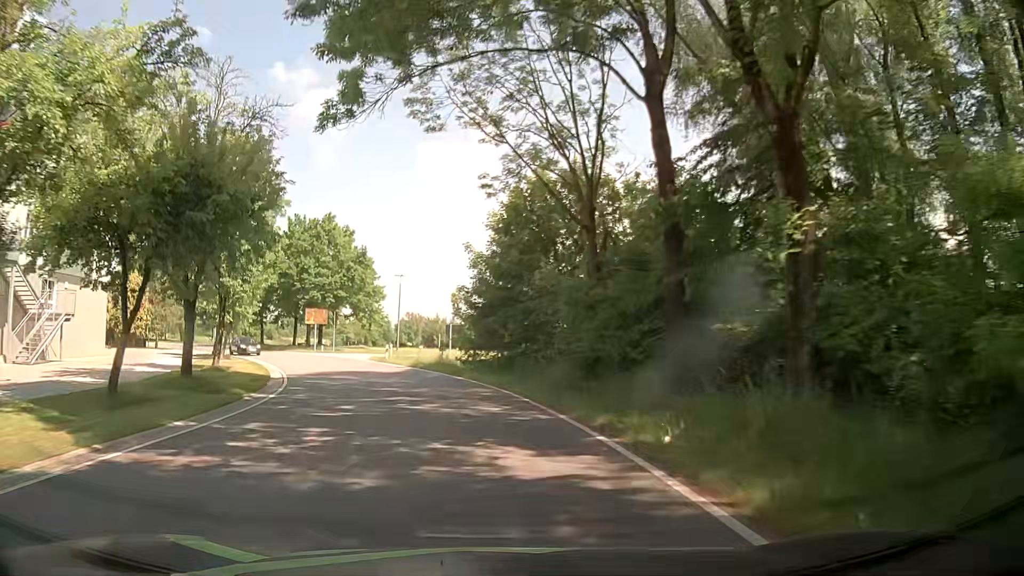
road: secondary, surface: asphalt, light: Day
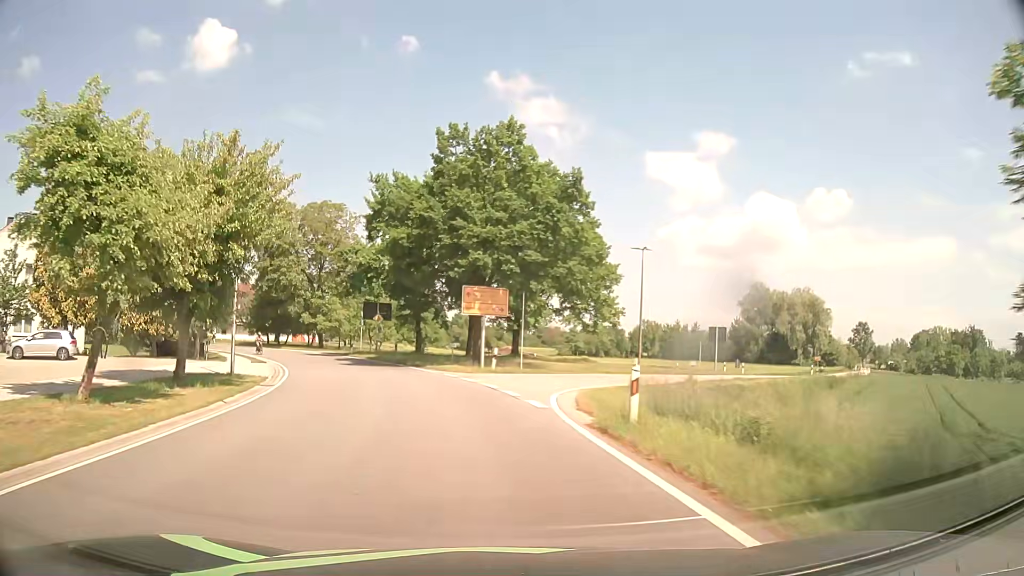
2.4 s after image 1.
(-5.0, +29.9) m; -20°
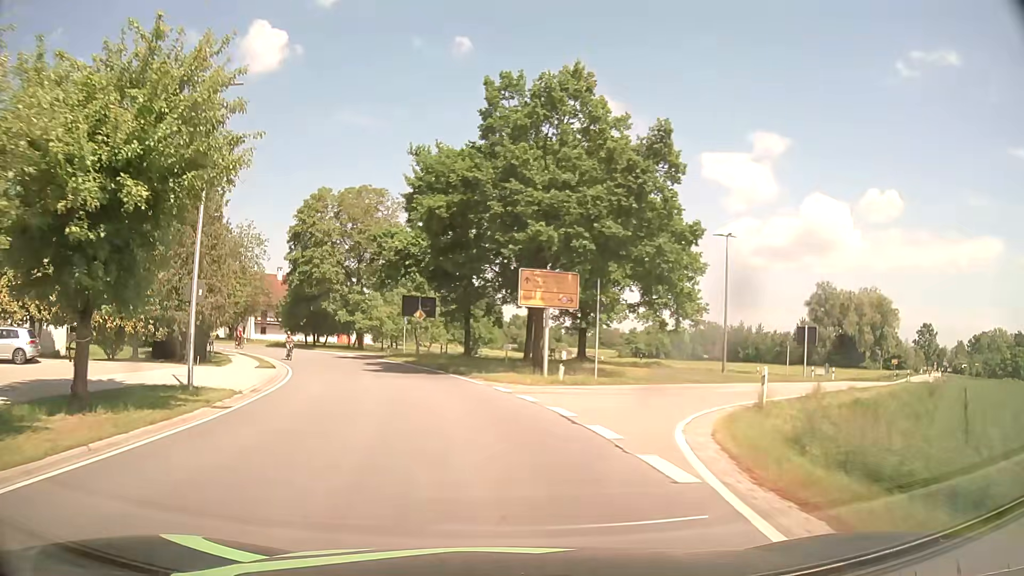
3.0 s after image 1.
(-0.3, +7.6) m; -5°
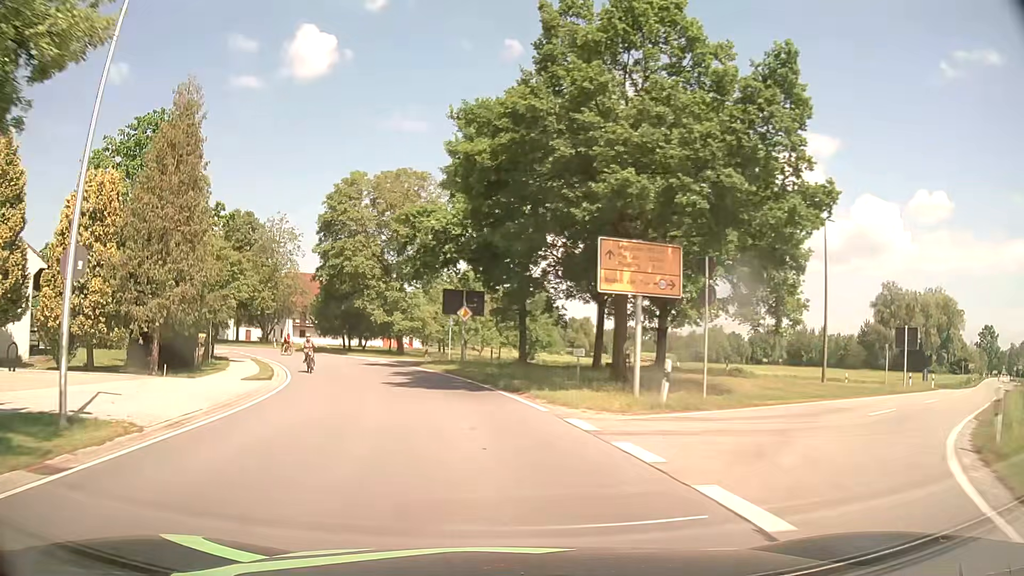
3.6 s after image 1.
(-0.3, +7.6) m; -4°
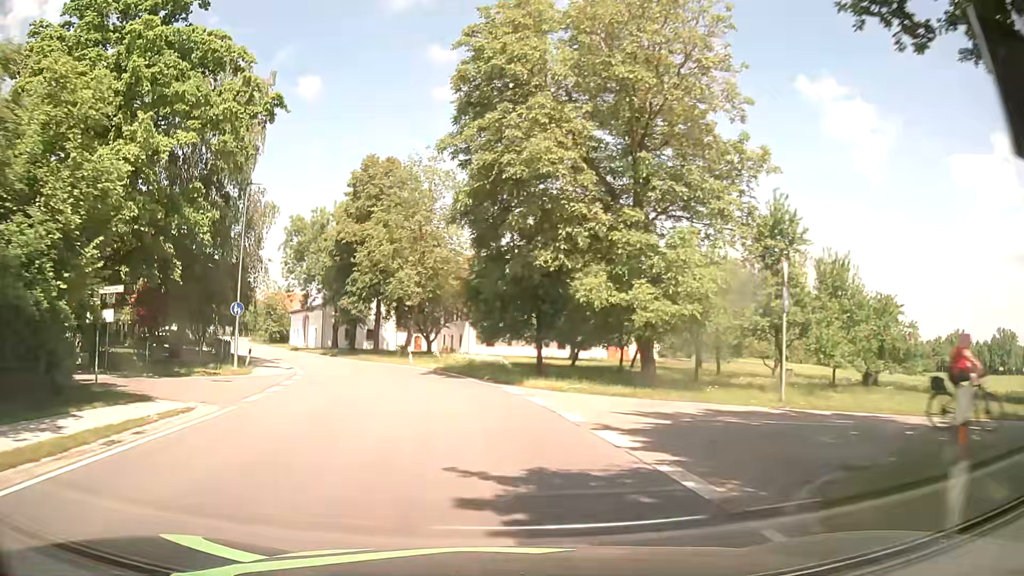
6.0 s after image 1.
(-5.1, +29.8) m; -20°
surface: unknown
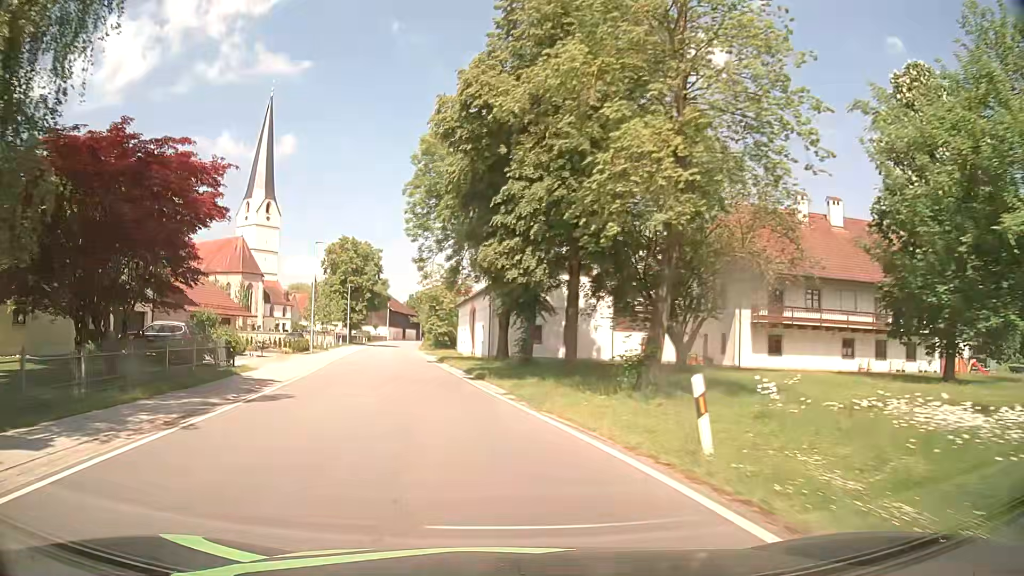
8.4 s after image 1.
(-4.1, +30.0) m; -17°
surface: asphalt
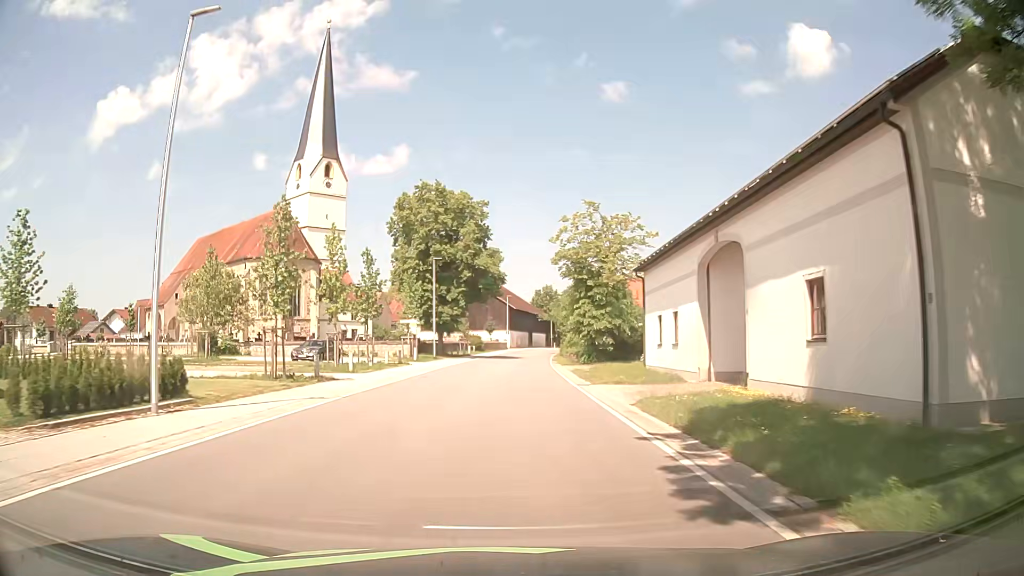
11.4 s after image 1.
(-5.7, +37.7) m; -11°
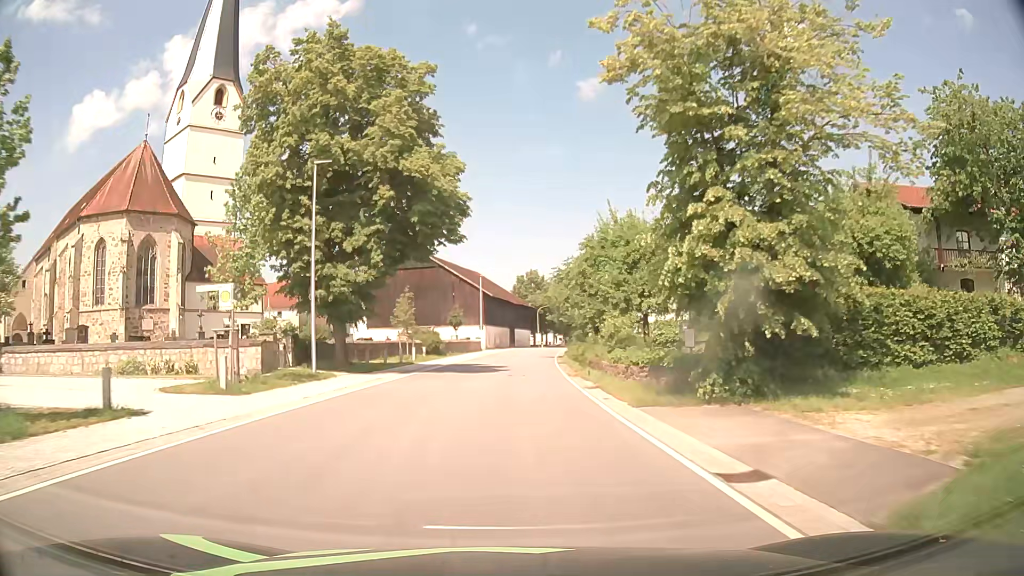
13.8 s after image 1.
(+0.3, +30.6) m; +1°
(0, +10) (0, +20) (+1, +30) (+1, +40) (+2, +50) (+3, +60) (+3, +70) (+5, +80) (+6, +90) (+8, +100) m
